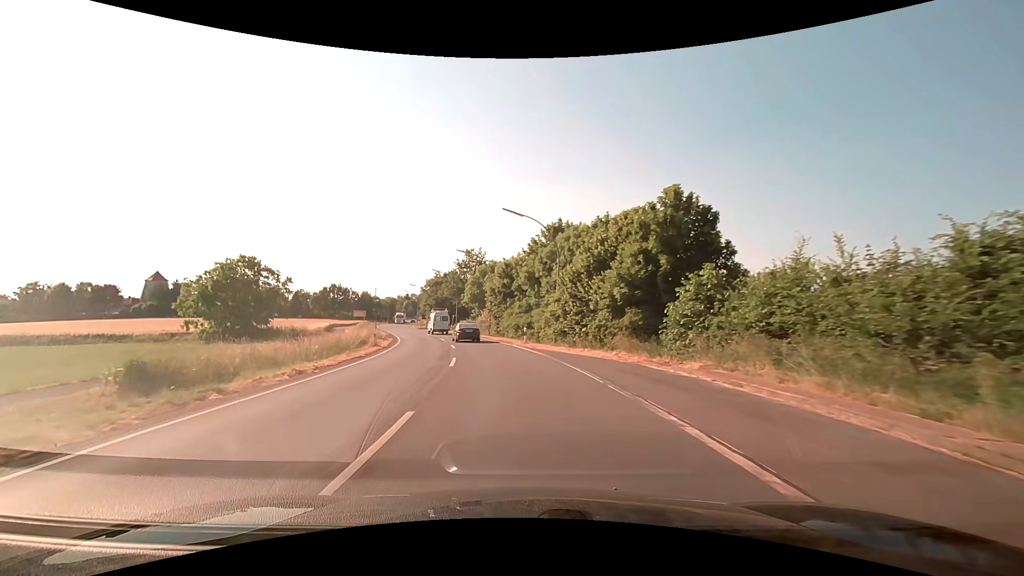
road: secondary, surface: asphalt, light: Day
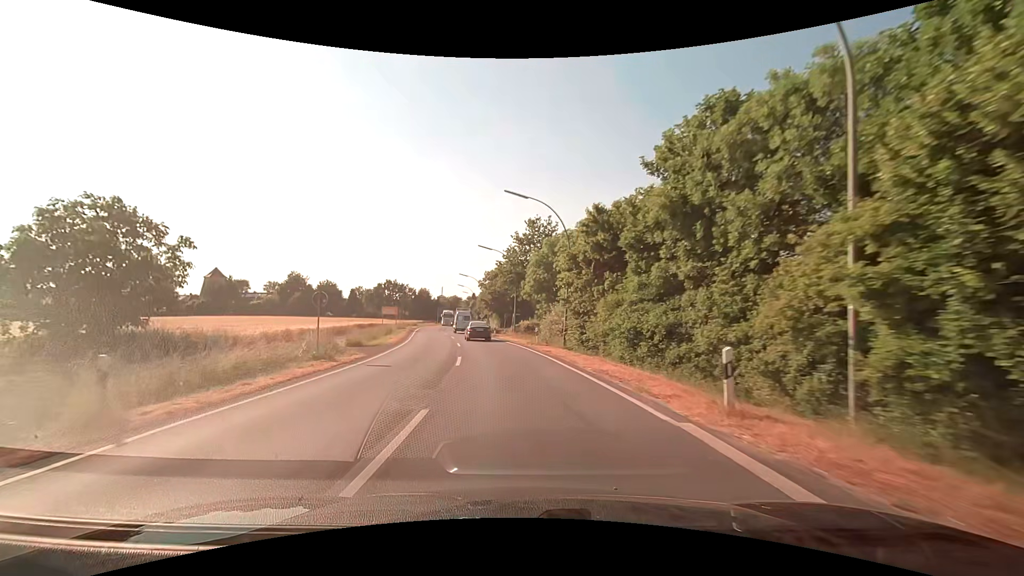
(-1.6, +24.3) m; -8°
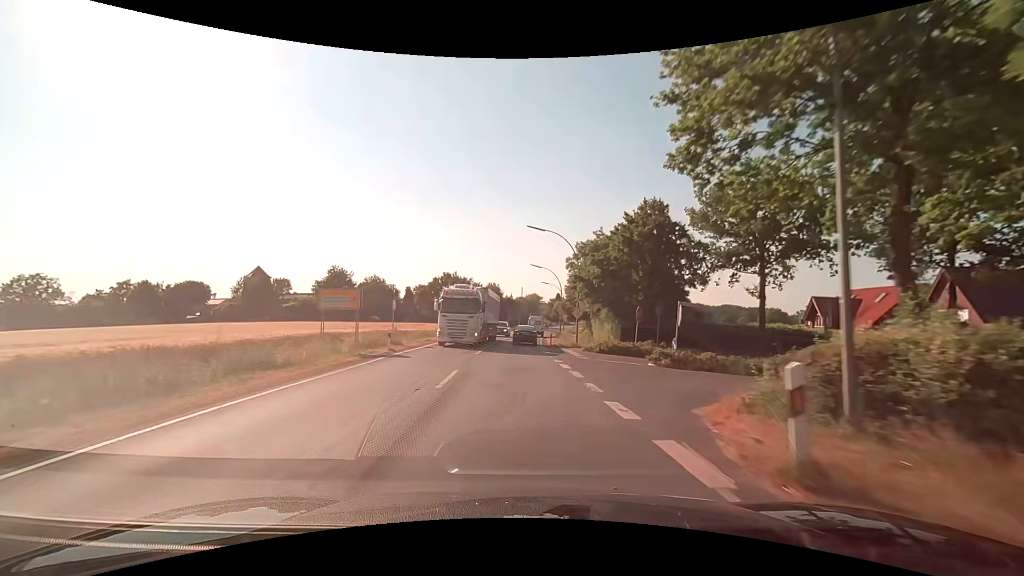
(-4.1, +42.2) m; -9°
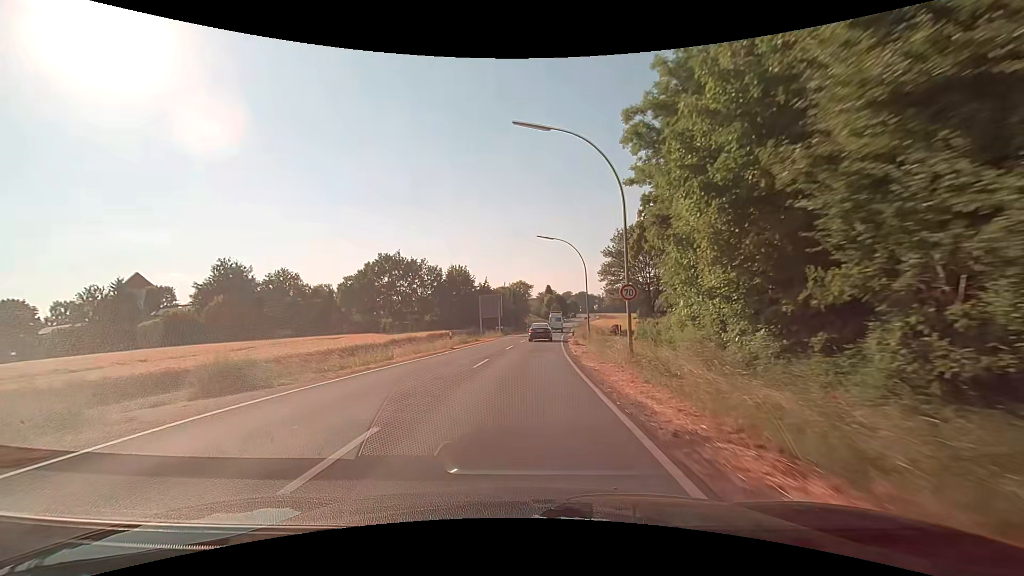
(-0.2, +43.9) m; 0°
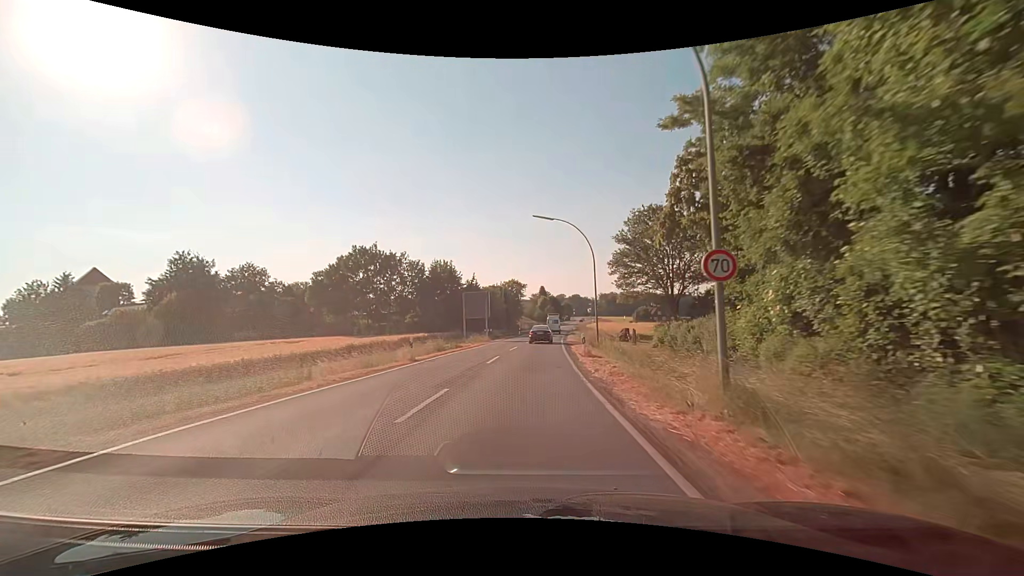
(+0.2, +9.0) m; +1°
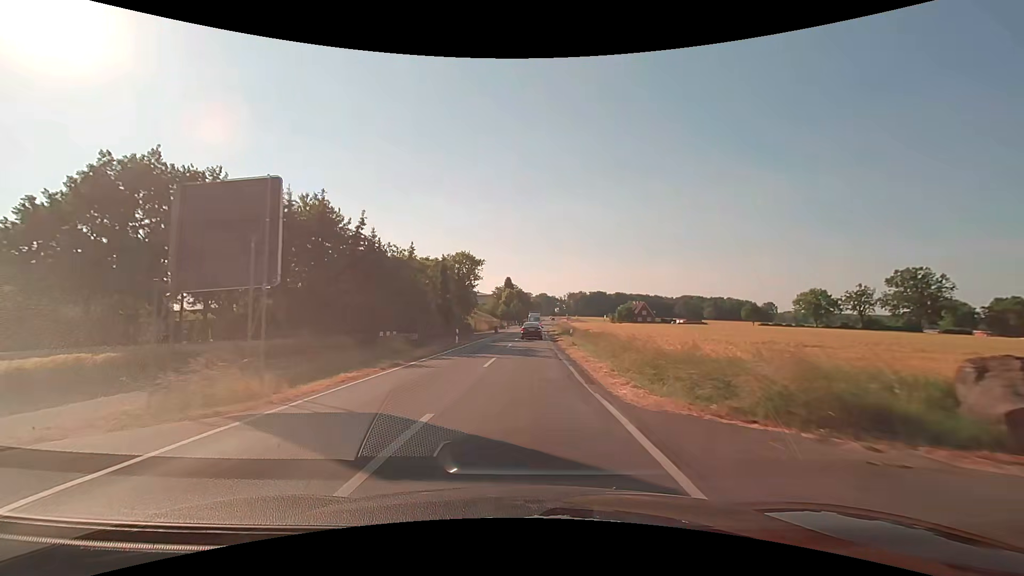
(+1.4, +37.1) m; +4°
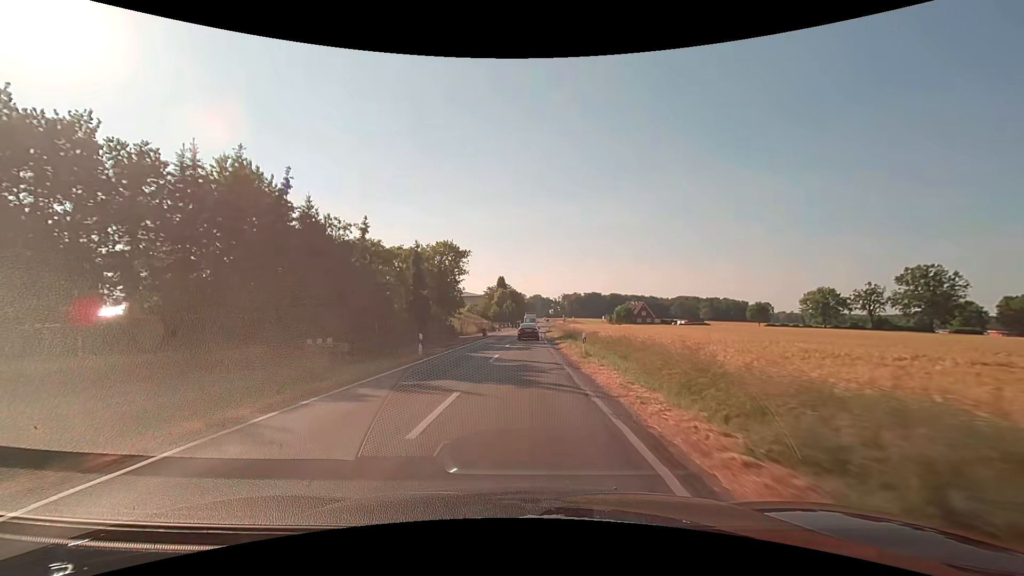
(+0.1, +9.6) m; +1°
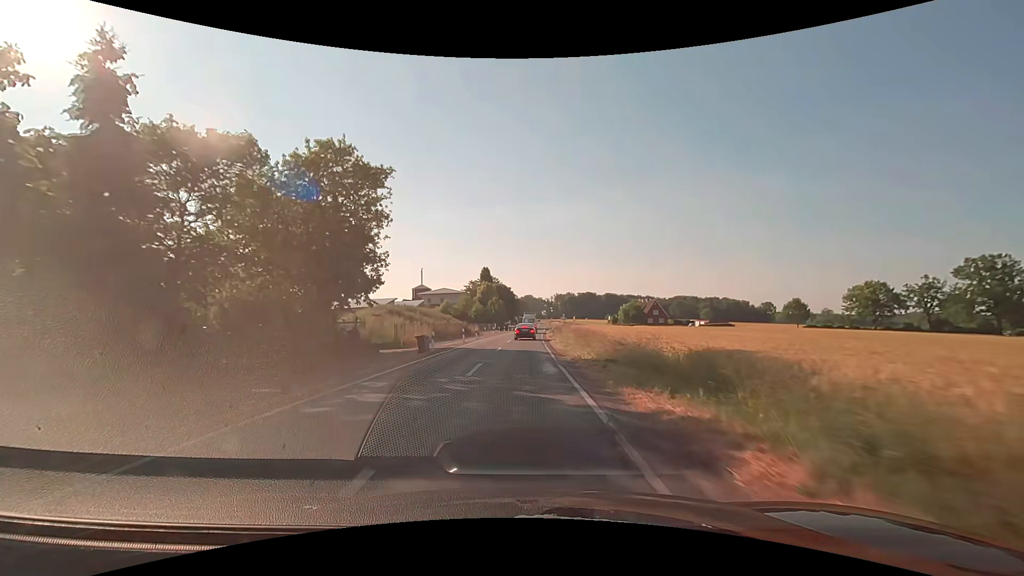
(+0.3, +29.4) m; +1°
(0, +10) (0, +20) (0, +30) (0, +40) (+1, +50) (+1, +60) (+1, +70) (+2, +80) (+2, +90) (+3, +100) m
